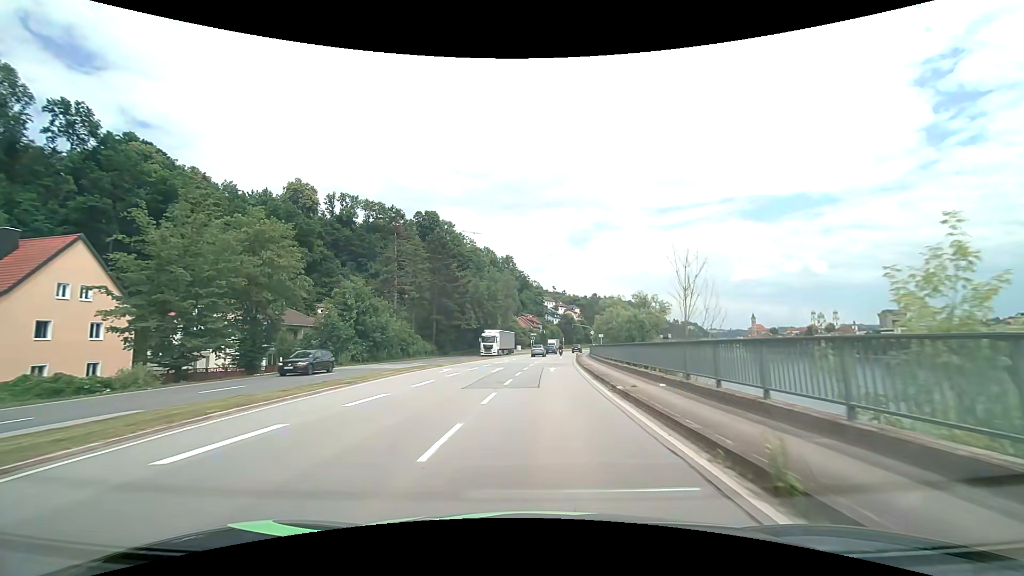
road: primary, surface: asphalt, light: Day
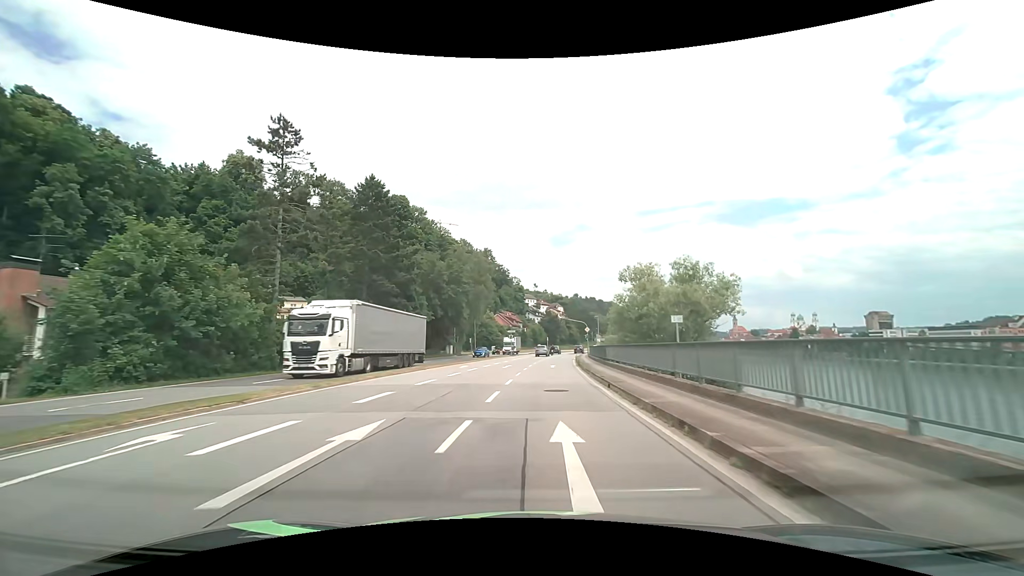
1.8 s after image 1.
(+0.4, +23.6) m; +2°
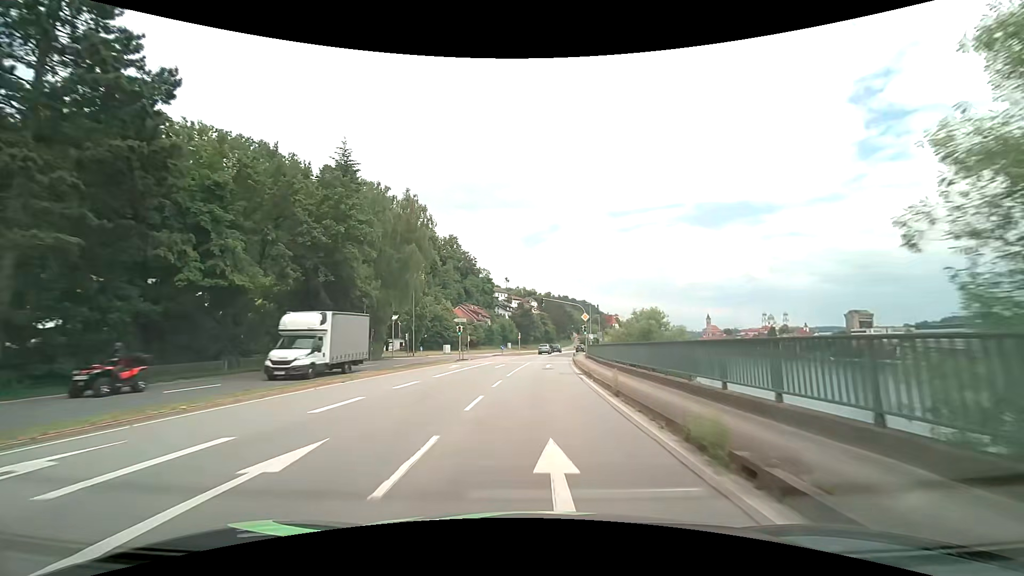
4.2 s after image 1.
(+0.9, +31.6) m; +3°
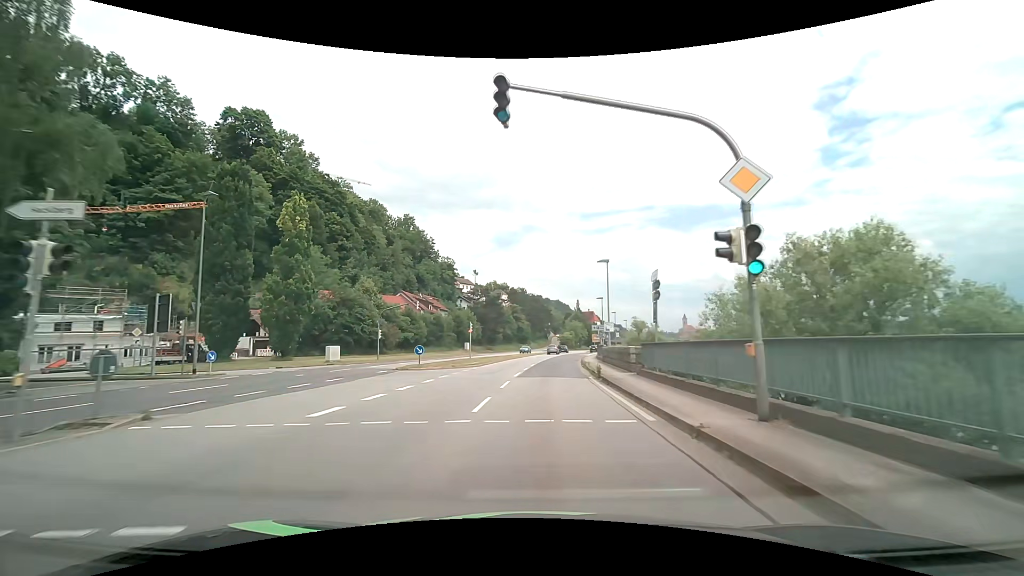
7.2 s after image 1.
(+1.0, +39.8) m; +3°
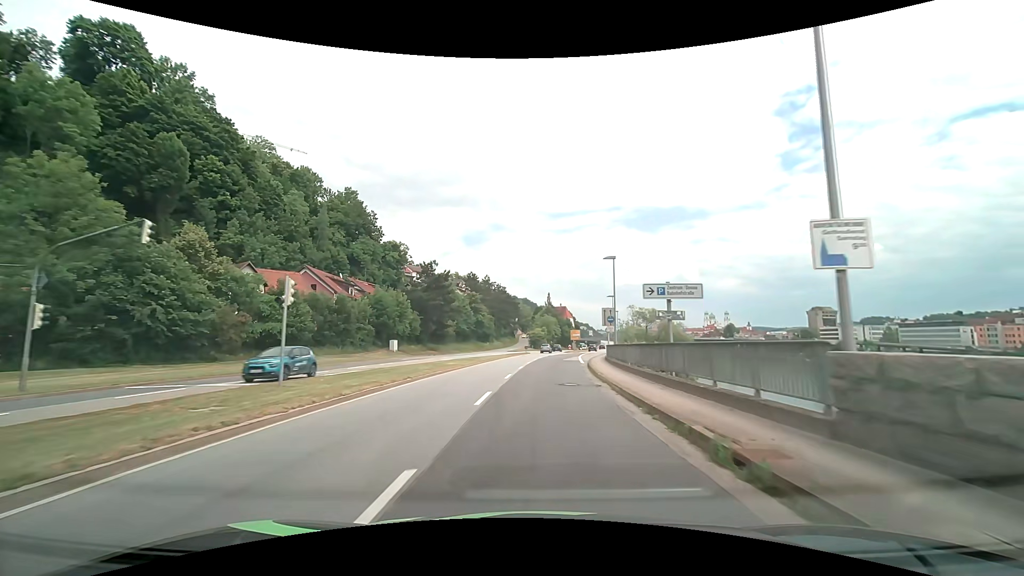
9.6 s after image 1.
(+1.0, +31.7) m; +4°
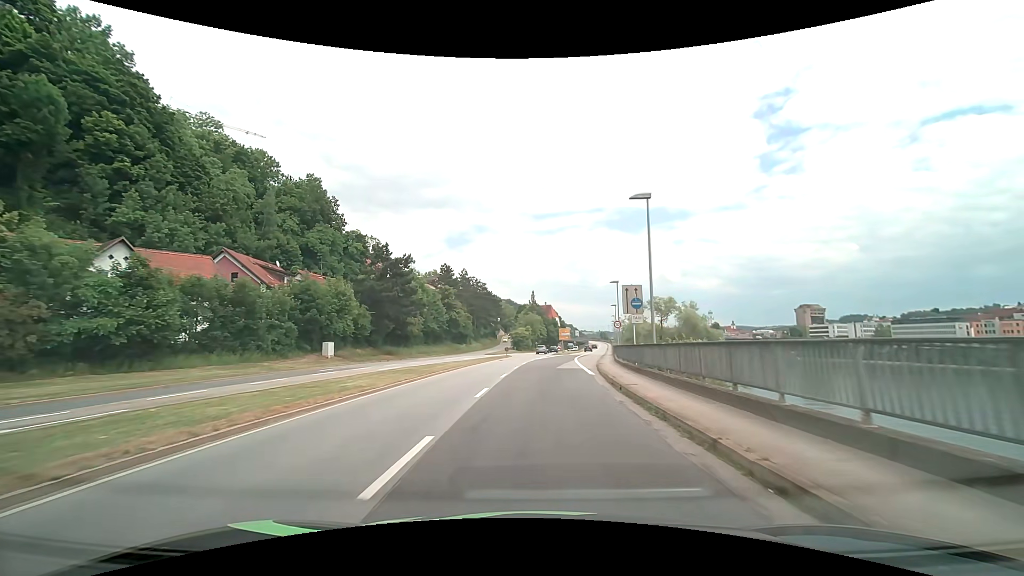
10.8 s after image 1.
(+0.2, +15.8) m; +2°
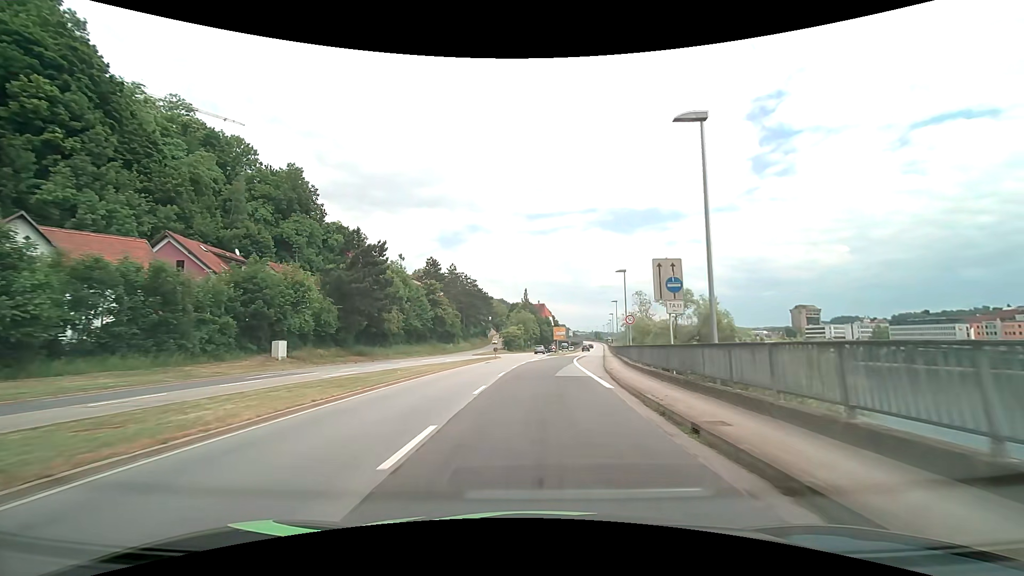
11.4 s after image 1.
(+0.1, +7.9) m; +1°
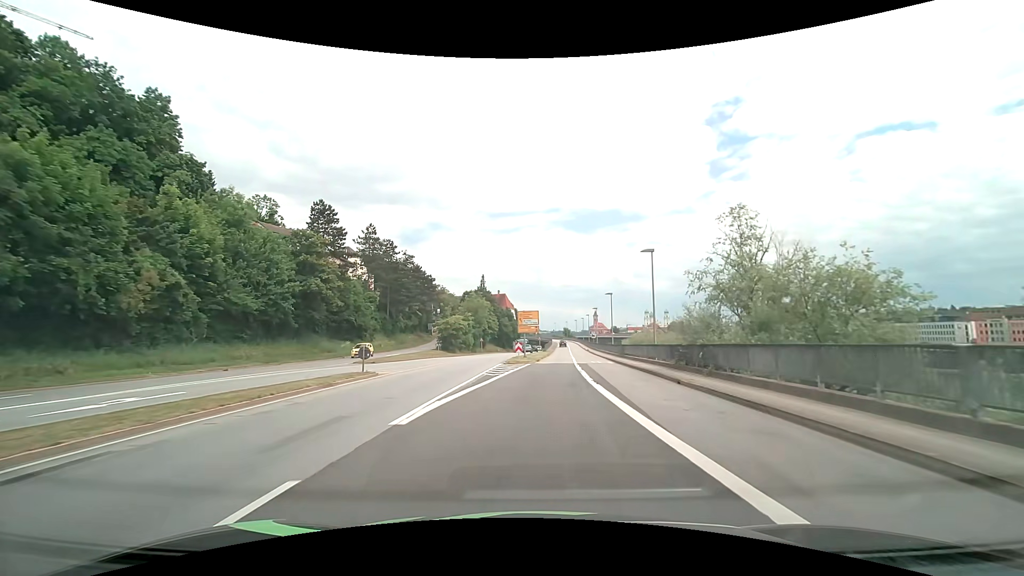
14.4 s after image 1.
(+1.3, +39.4) m; +4°
(0, +10) (+1, +20) (+1, +30) (+2, +40) (+3, +50) (+4, +60) (+4, +70) (+5, +80) (+5, +90) (+6, +100) m
